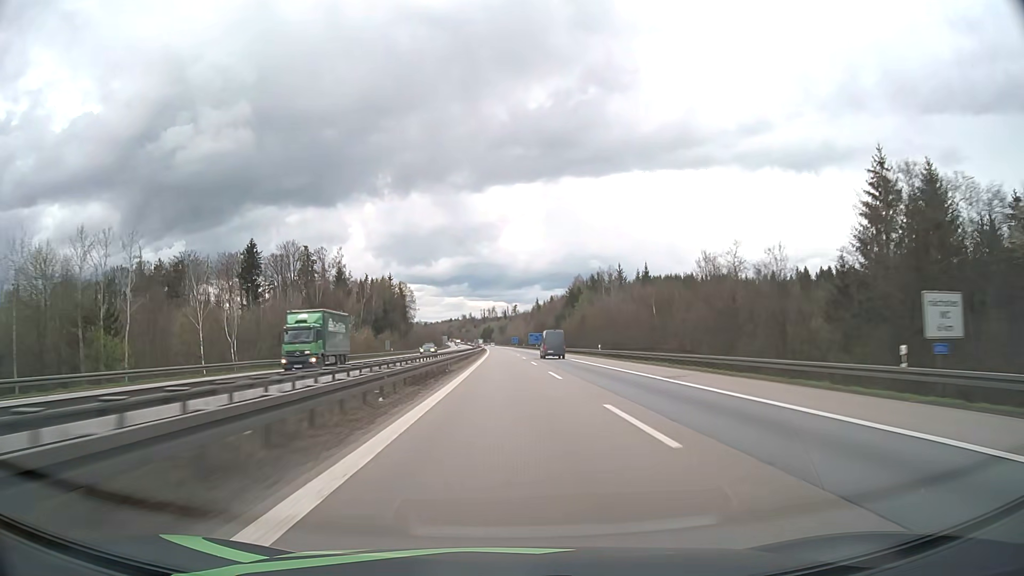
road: motorway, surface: asphalt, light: Day
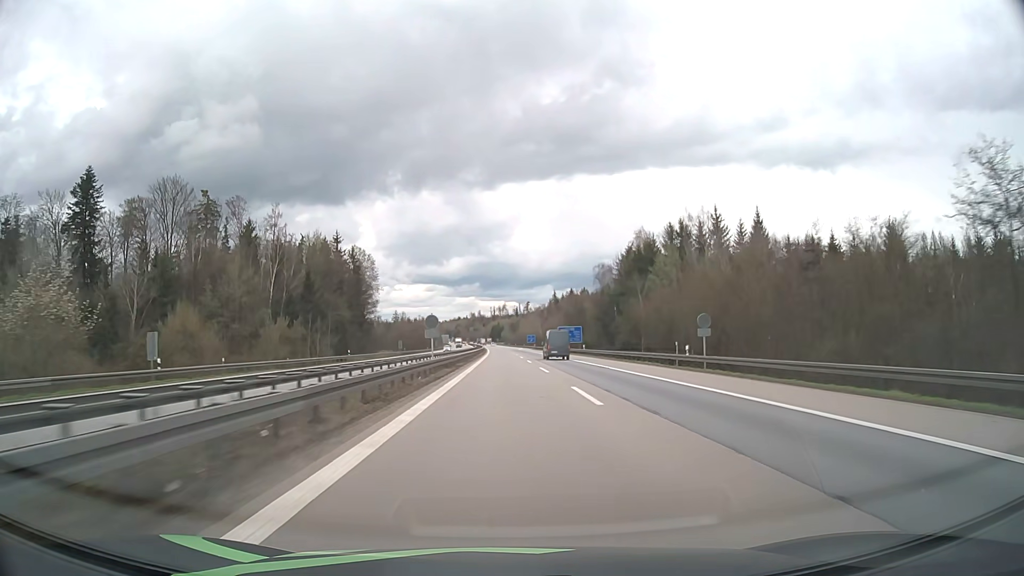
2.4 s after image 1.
(-0.7, +83.7) m; -1°
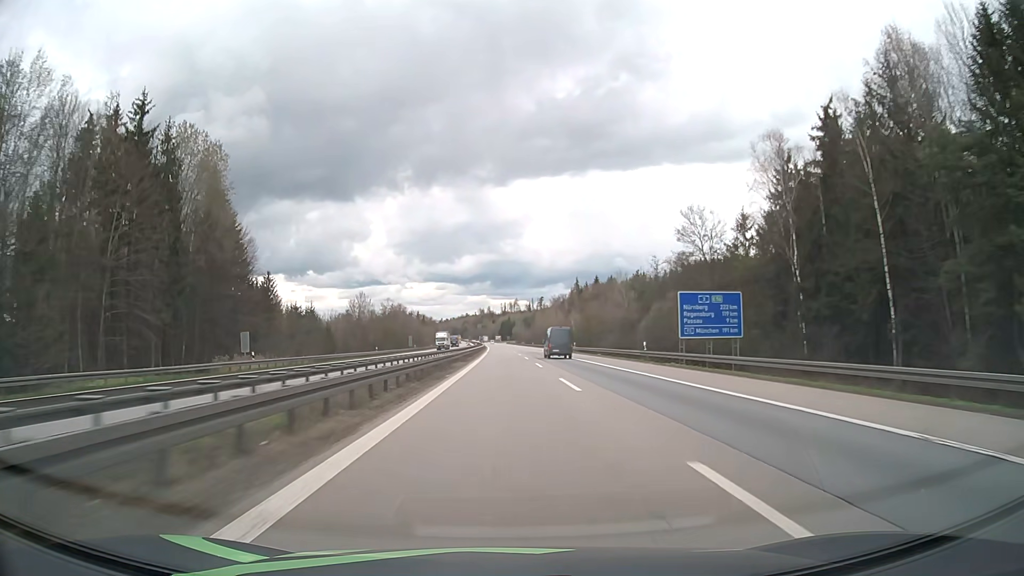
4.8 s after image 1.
(-0.7, +85.7) m; -1°
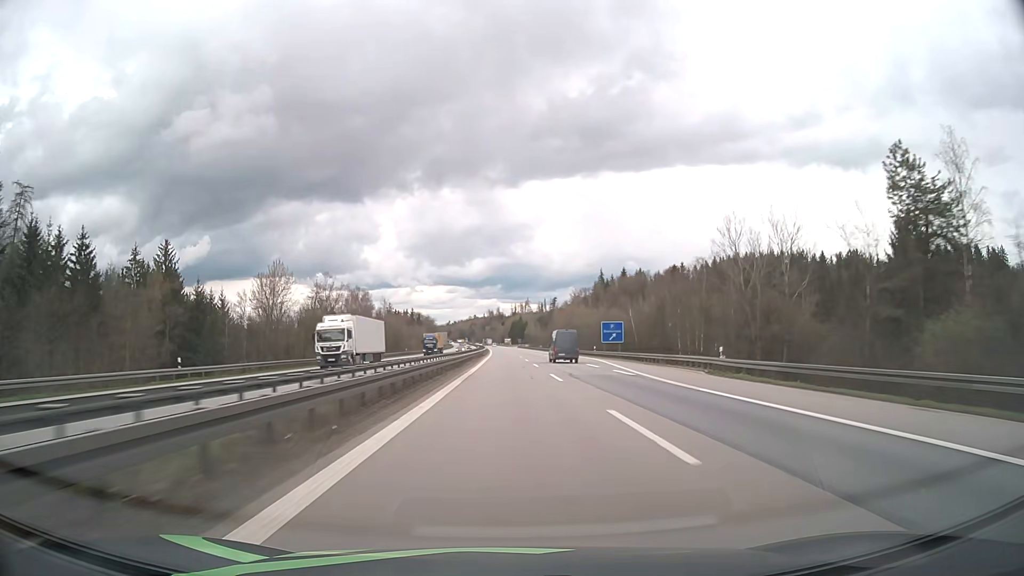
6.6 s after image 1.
(-0.5, +65.4) m; -1°
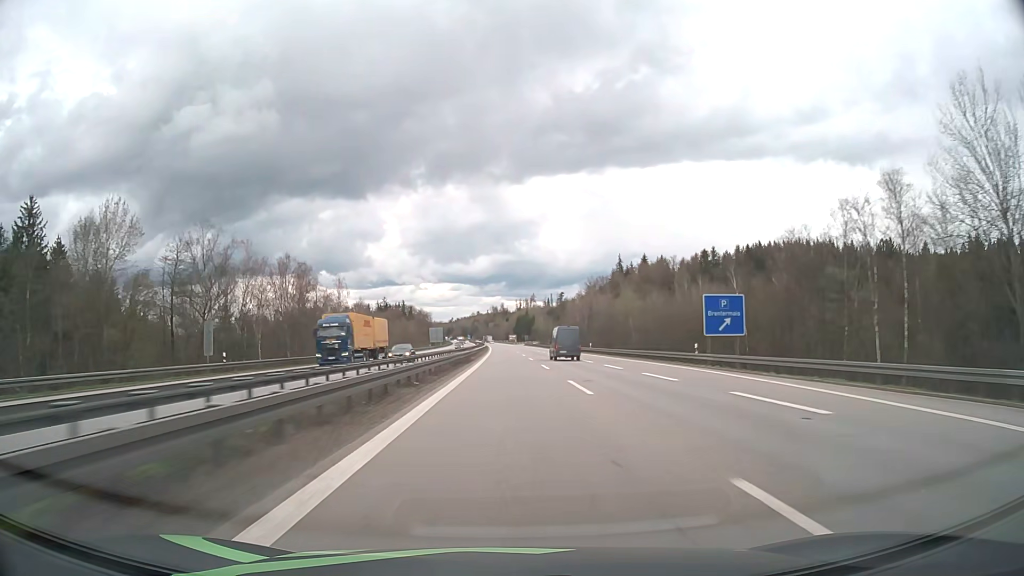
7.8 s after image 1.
(-0.2, +44.0) m; 0°
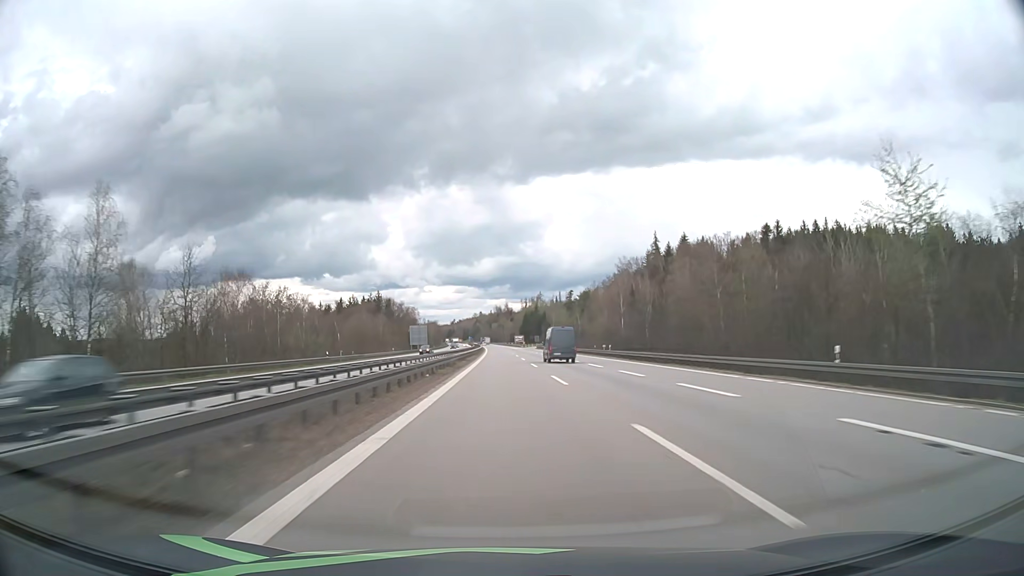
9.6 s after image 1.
(-0.2, +66.7) m; 0°
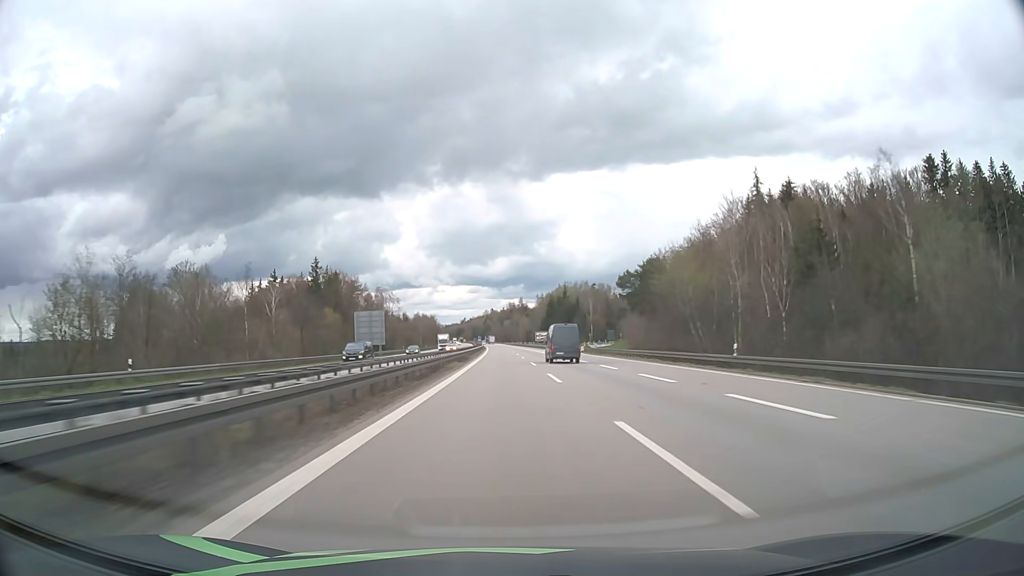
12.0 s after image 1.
(-0.8, +89.7) m; -1°
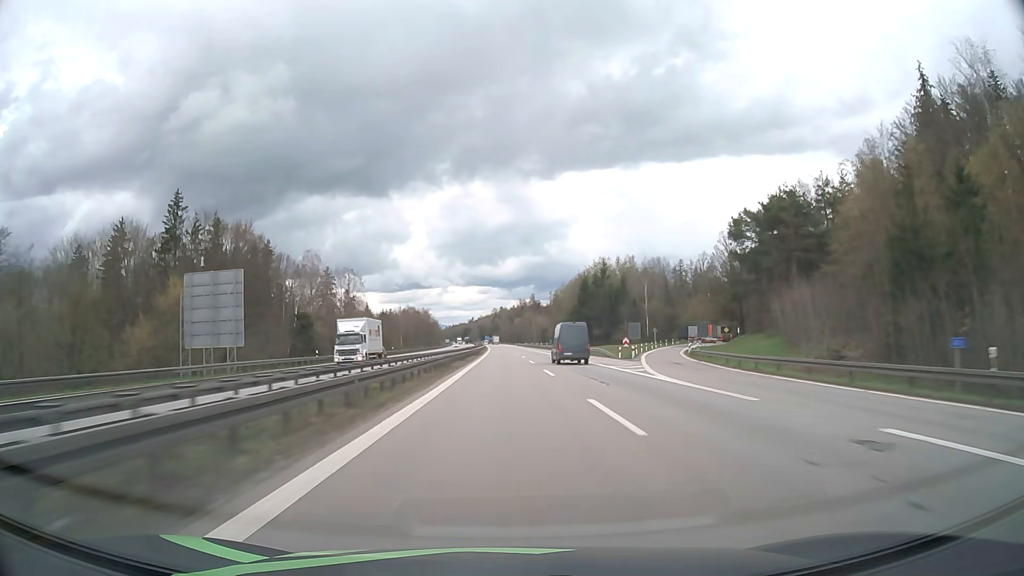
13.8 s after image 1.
(-0.5, +67.2) m; -1°
(0, +10) (0, +20) (0, +30) (0, +40) (0, +50) (0, +60) (0, +70) (-1, +80) (-1, +90) (-1, +100) m
